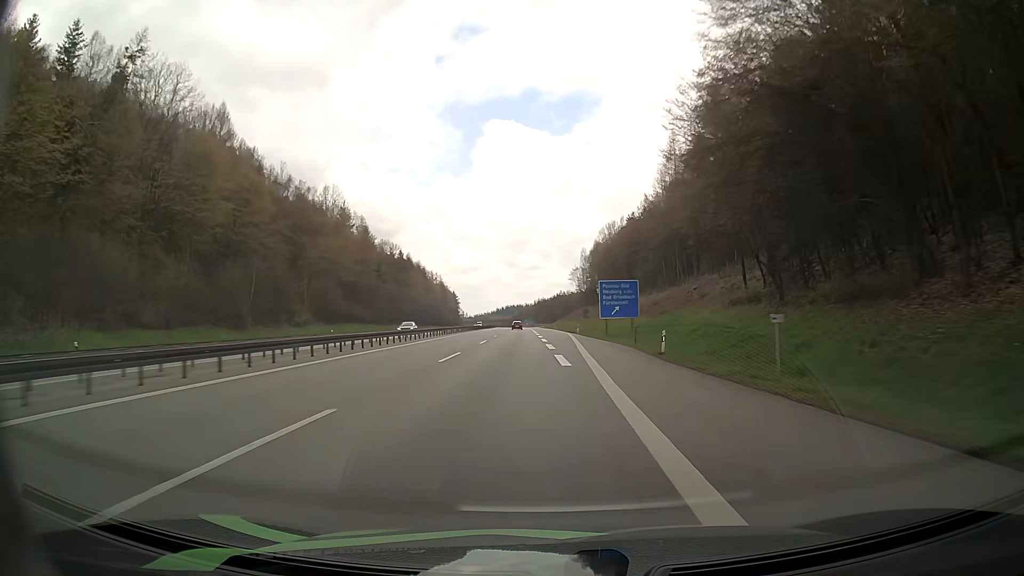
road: motorway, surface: asphalt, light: Day
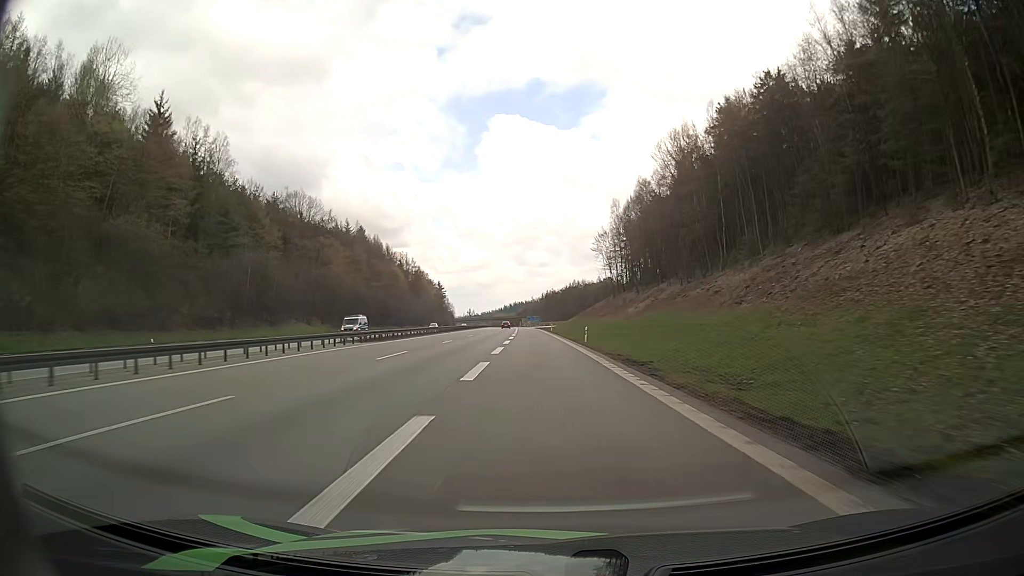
(-0.2, +88.5) m; -1°
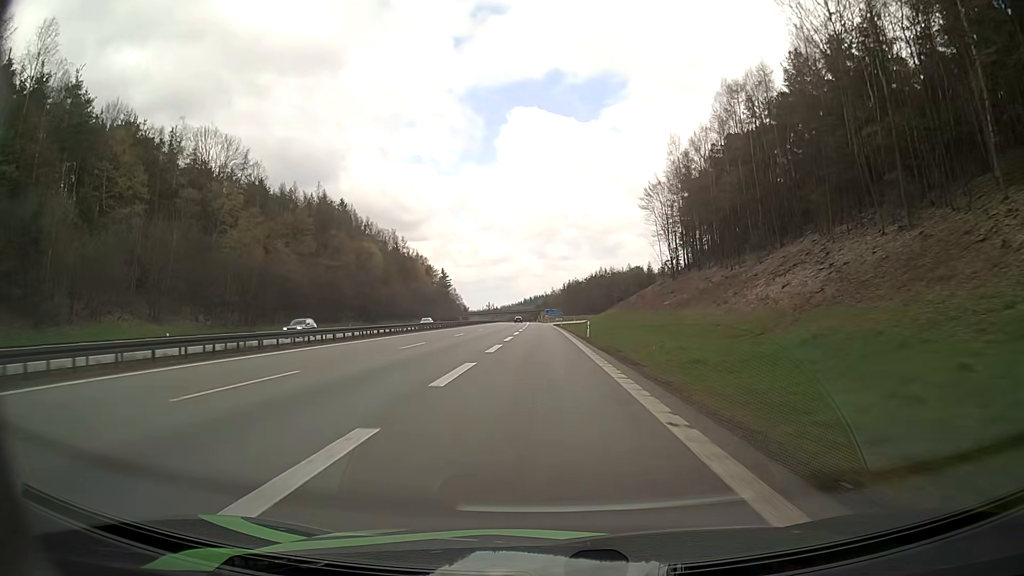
(-0.8, +49.0) m; -2°
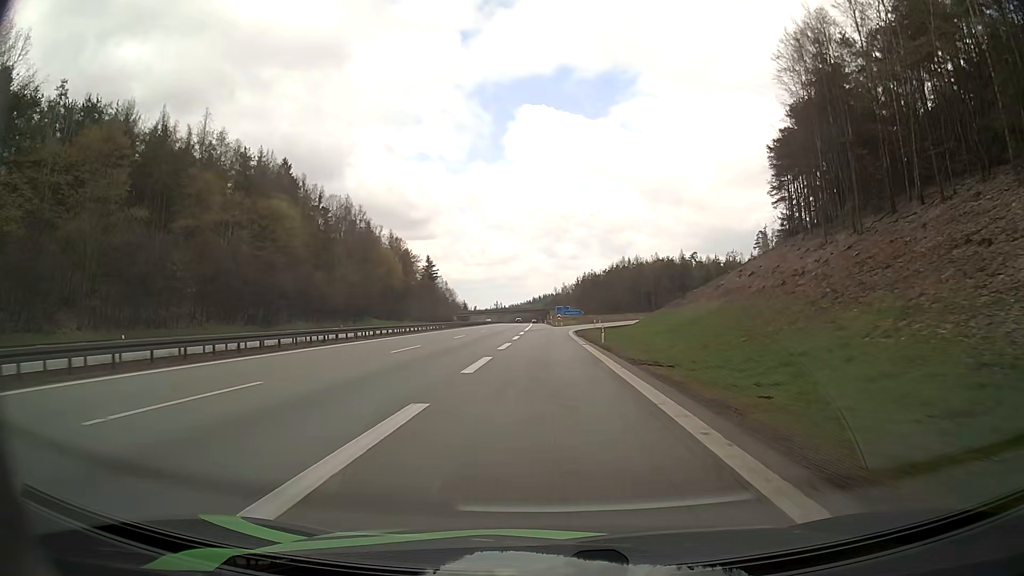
(-0.6, +56.0) m; -1°
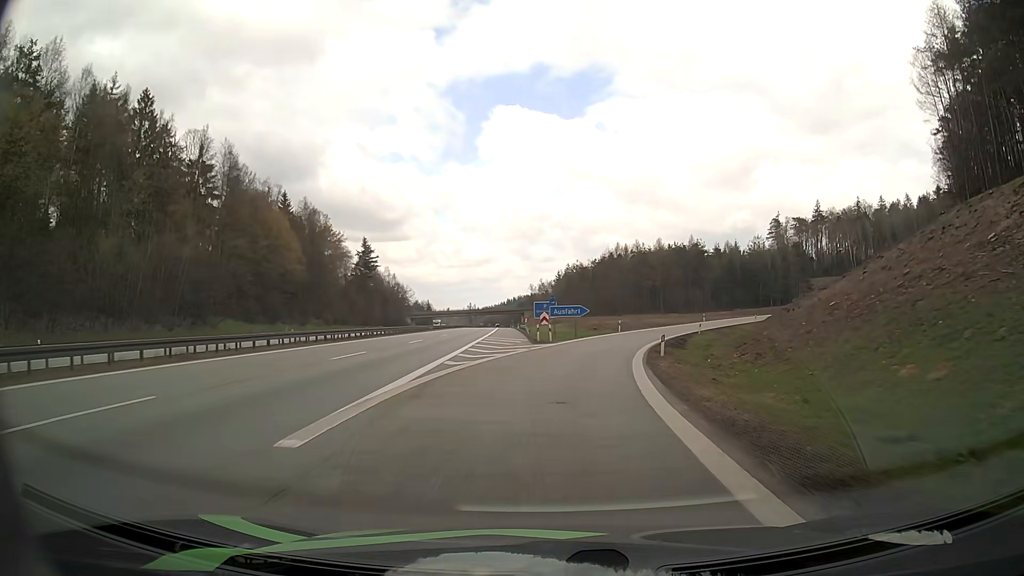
(+0.1, +55.8) m; +2°
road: motorway_link
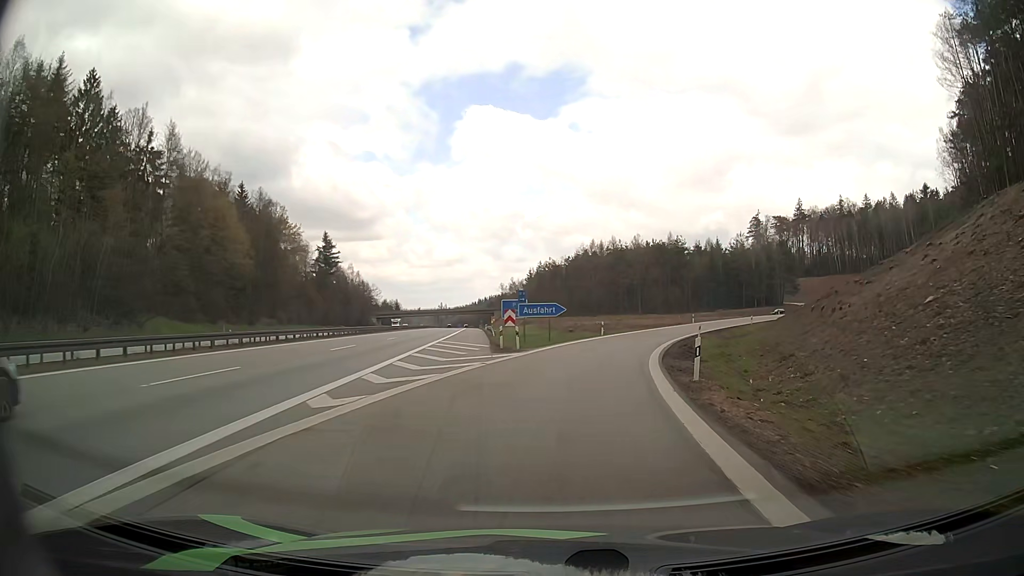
(+0.2, +10.2) m; +2°
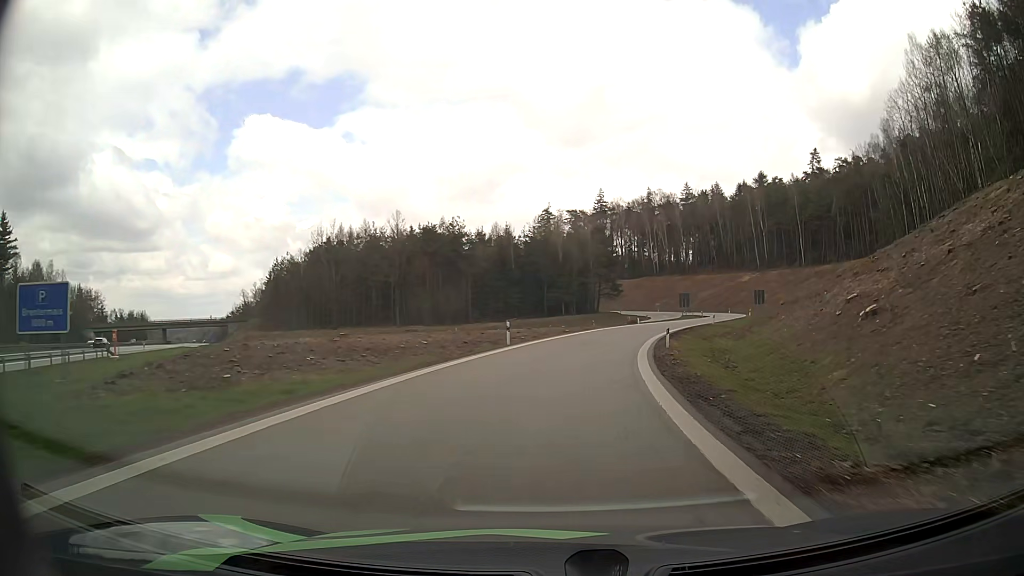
(+8.3, +49.3) m; +20°
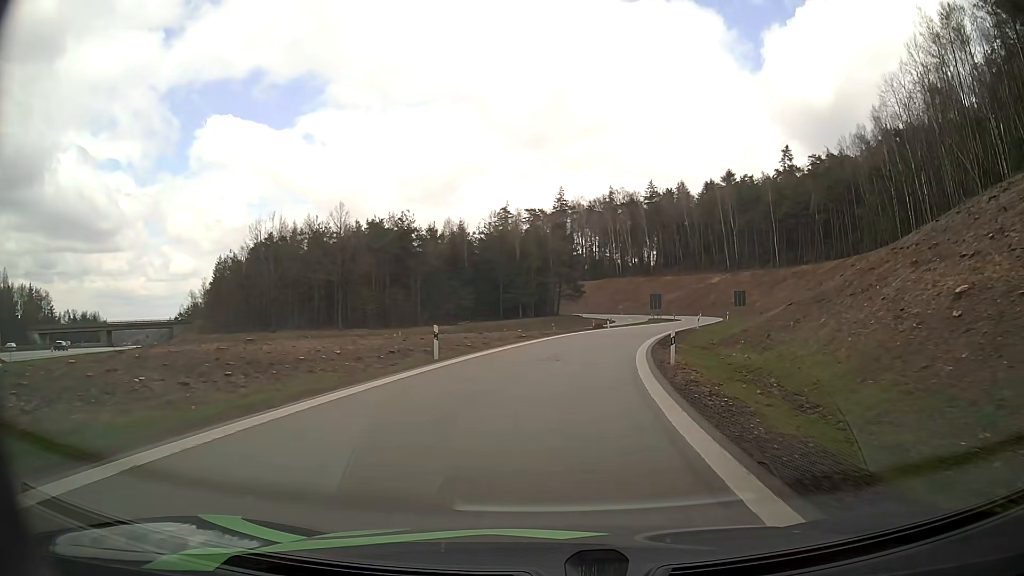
(+0.3, +10.0) m; +3°
(0, +10) (+1, +20) (+2, +30) (+5, +40) (+7, +49) (+11, +59) (+14, +68) (+18, +77) (+21, +87) (+23, +97) m
